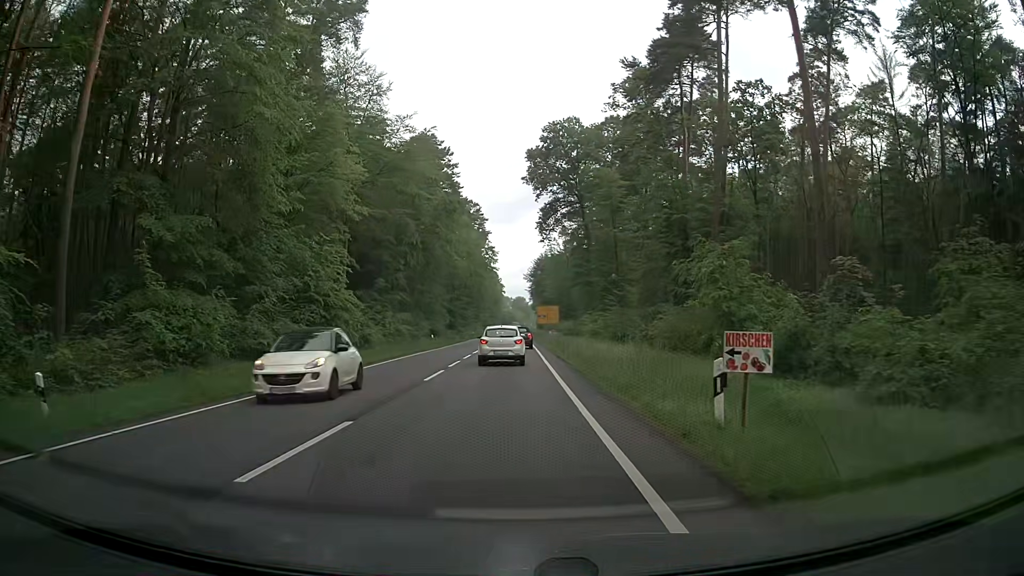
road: primary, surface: asphalt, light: Day
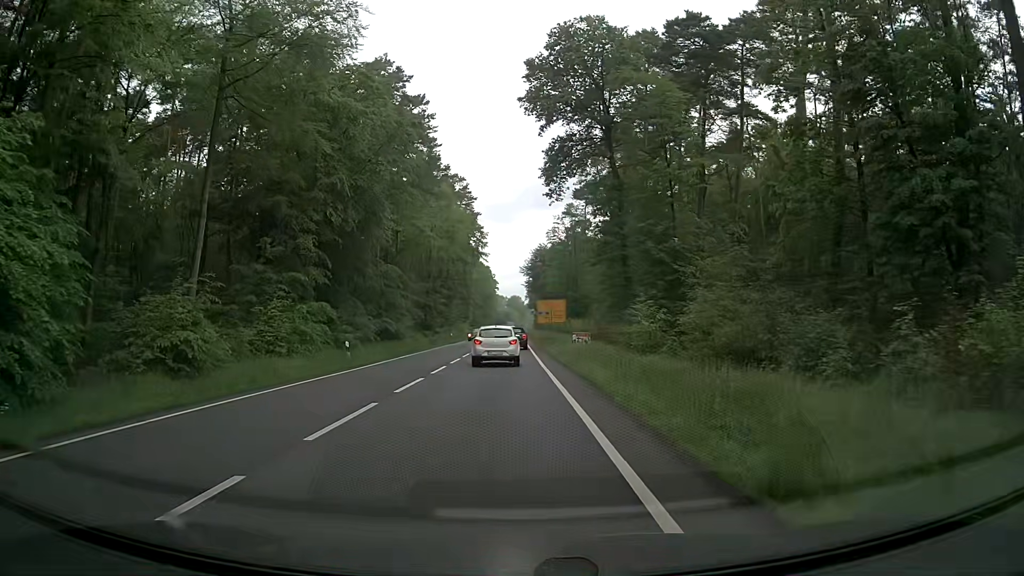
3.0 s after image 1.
(+1.1, +28.4) m; +3°
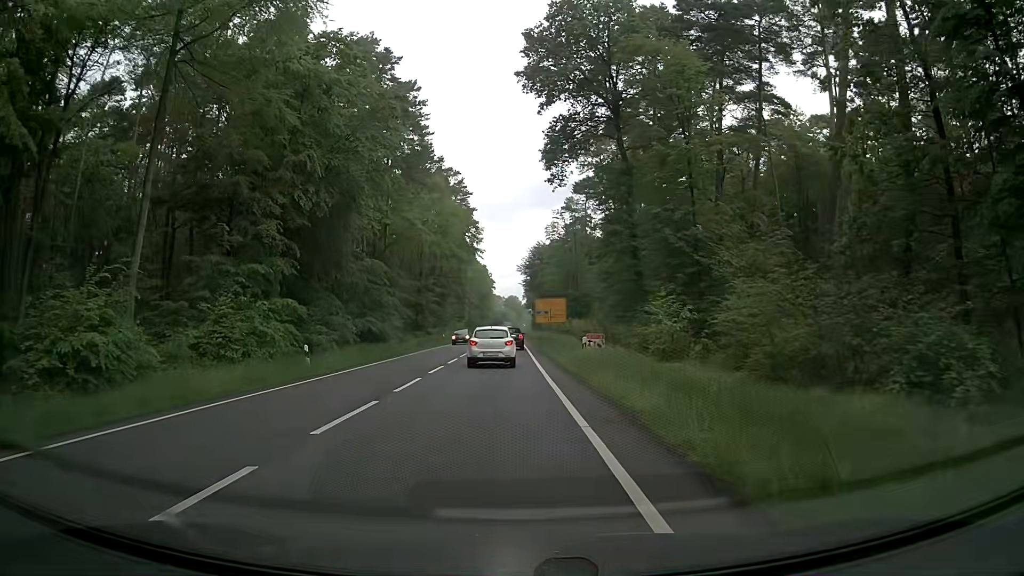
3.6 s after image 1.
(0.0, +5.7) m; 0°
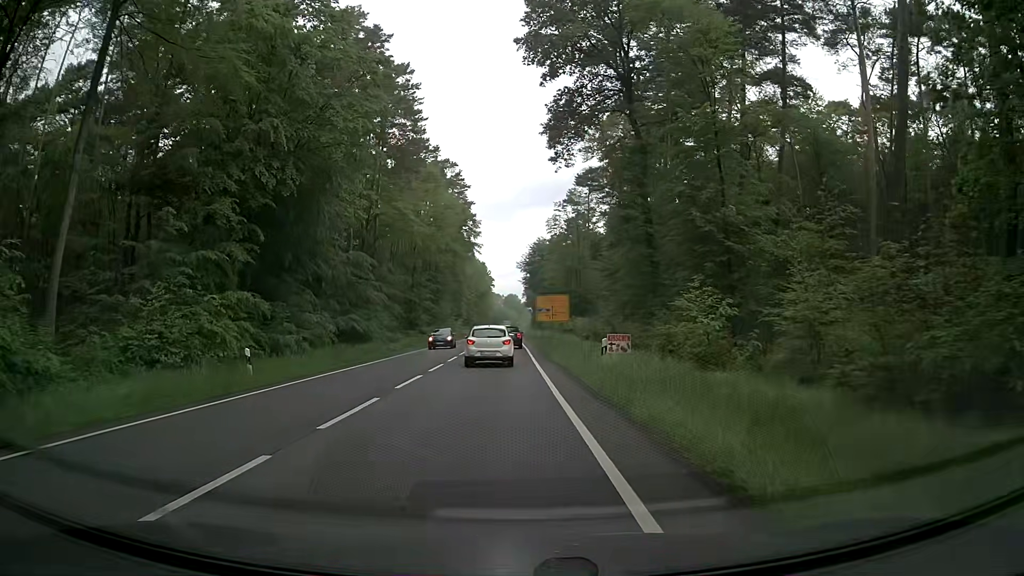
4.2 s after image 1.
(-0.1, +5.6) m; 0°
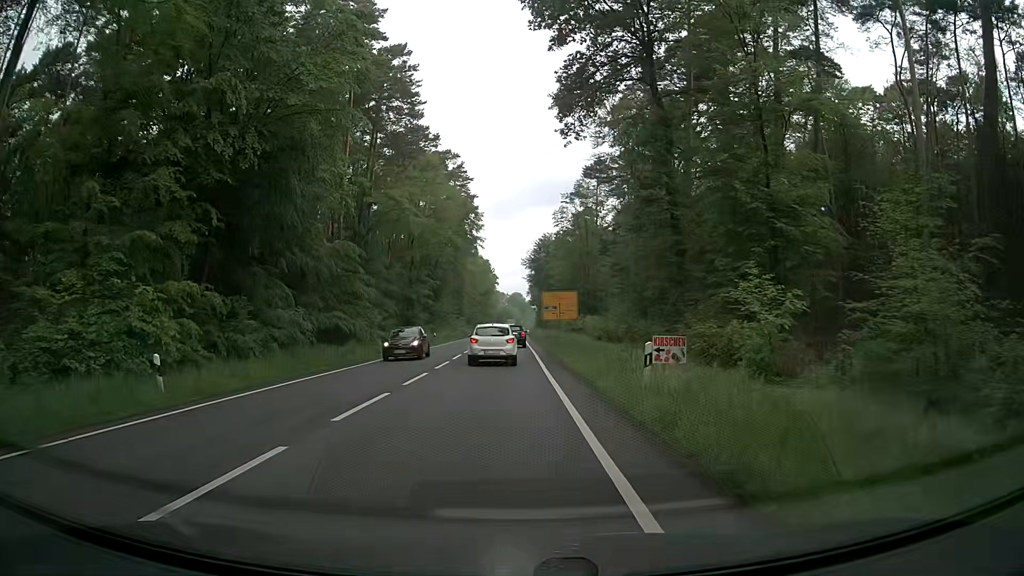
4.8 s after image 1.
(-0.1, +5.6) m; -1°
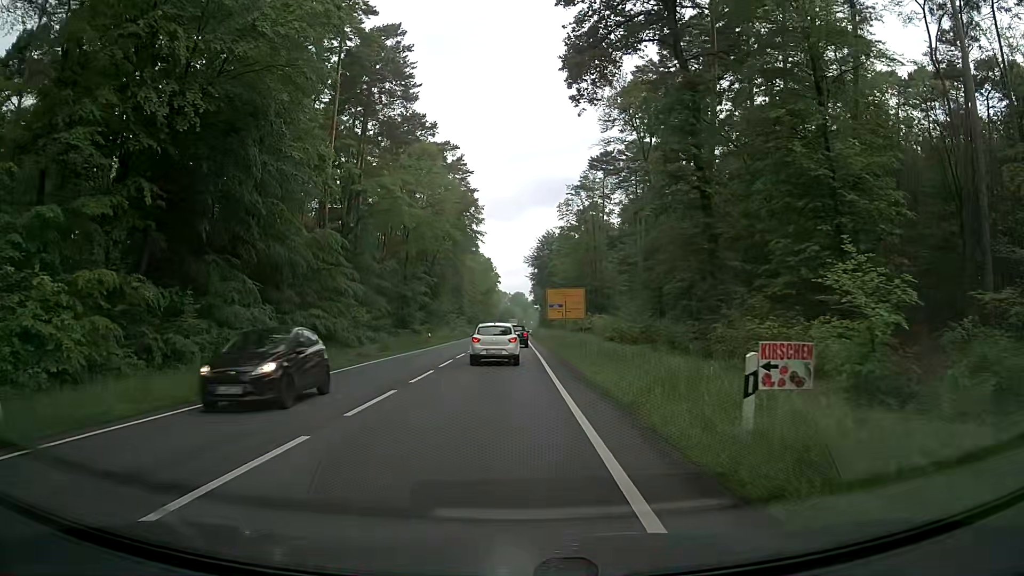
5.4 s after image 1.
(-0.1, +5.6) m; -1°
